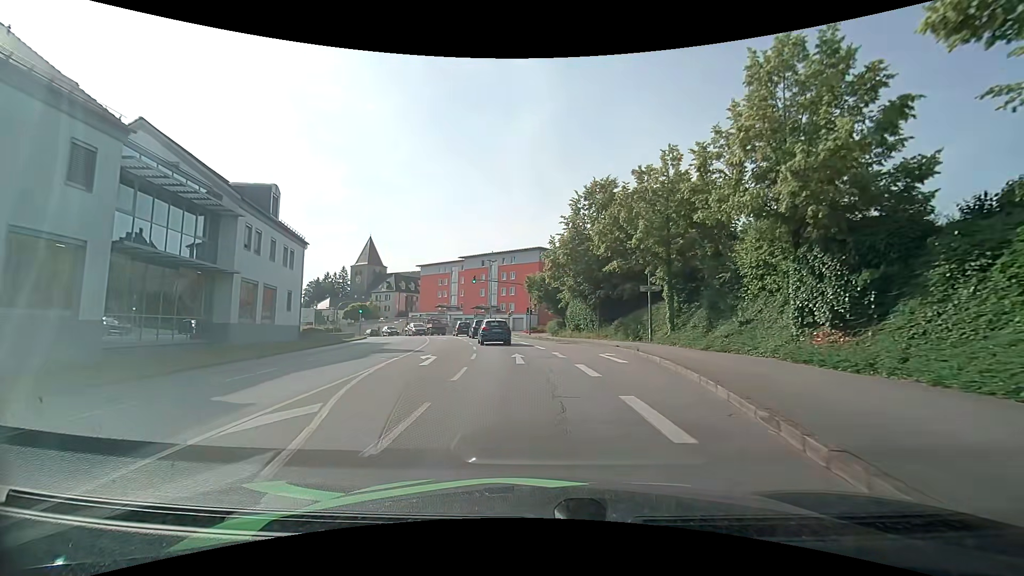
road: tertiary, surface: asphalt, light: Day
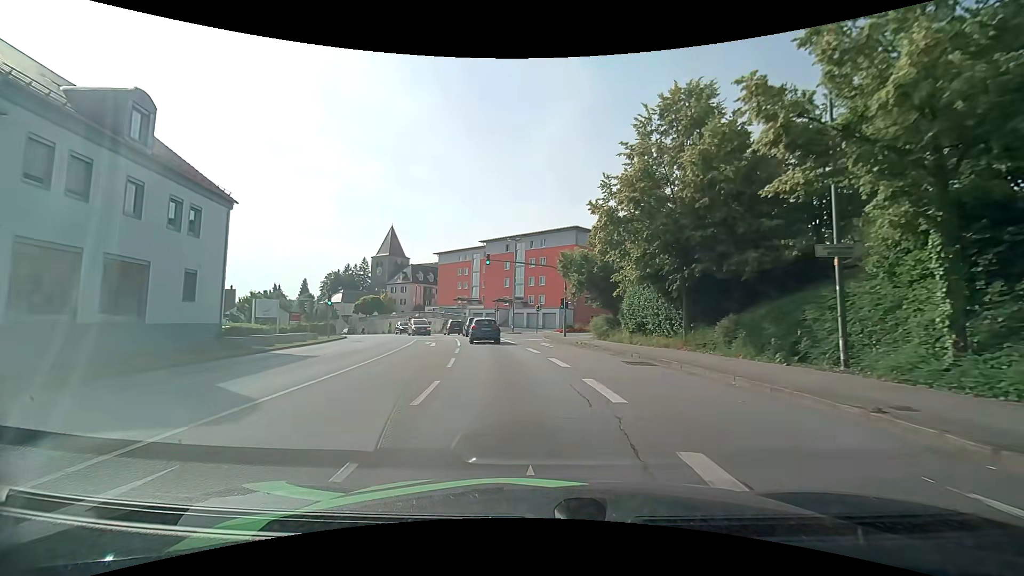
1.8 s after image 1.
(-0.2, +15.3) m; -3°
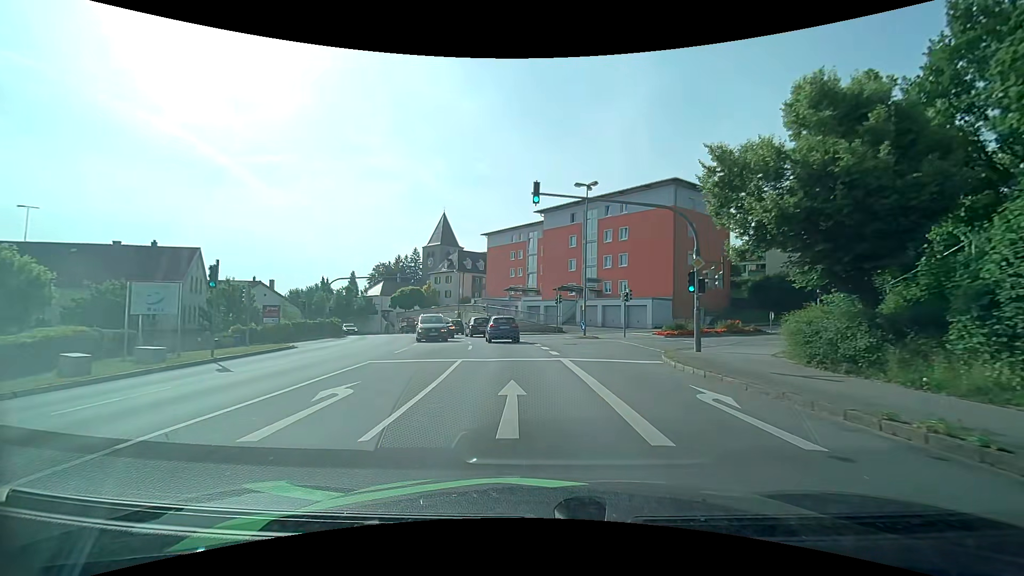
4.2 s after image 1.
(-1.3, +20.5) m; -8°
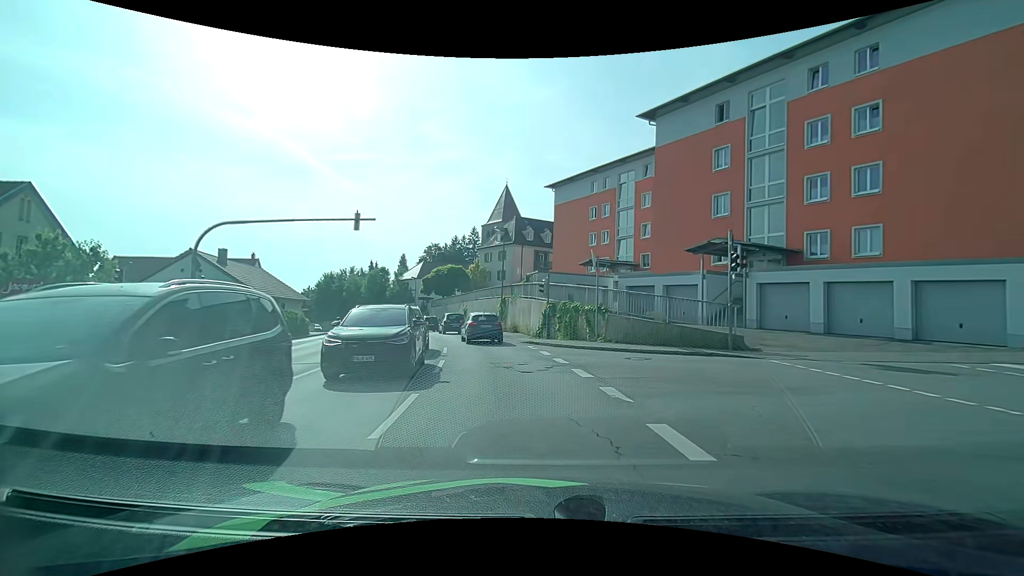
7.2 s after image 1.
(-1.8, +27.6) m; -8°
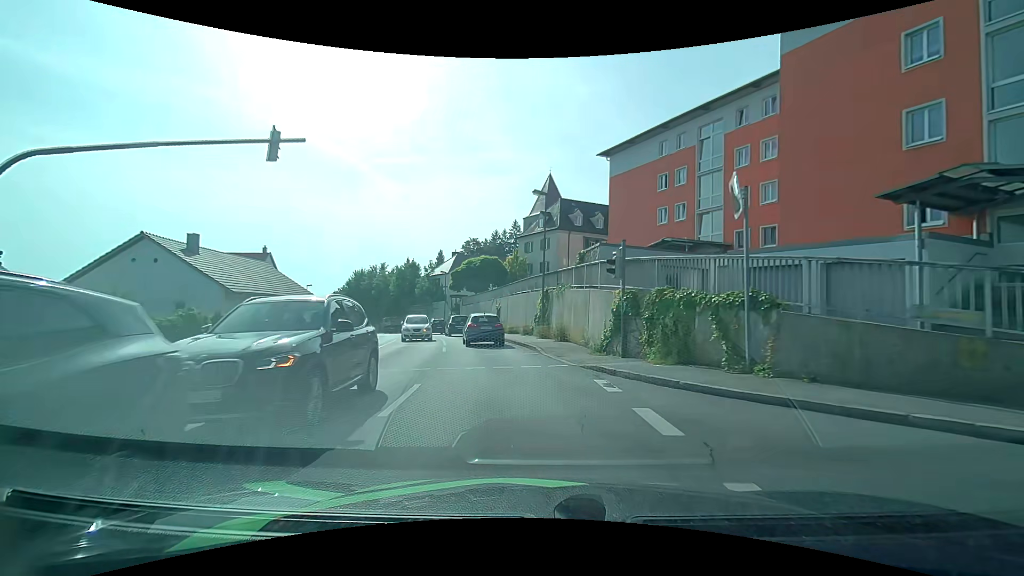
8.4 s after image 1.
(-0.4, +11.1) m; -4°
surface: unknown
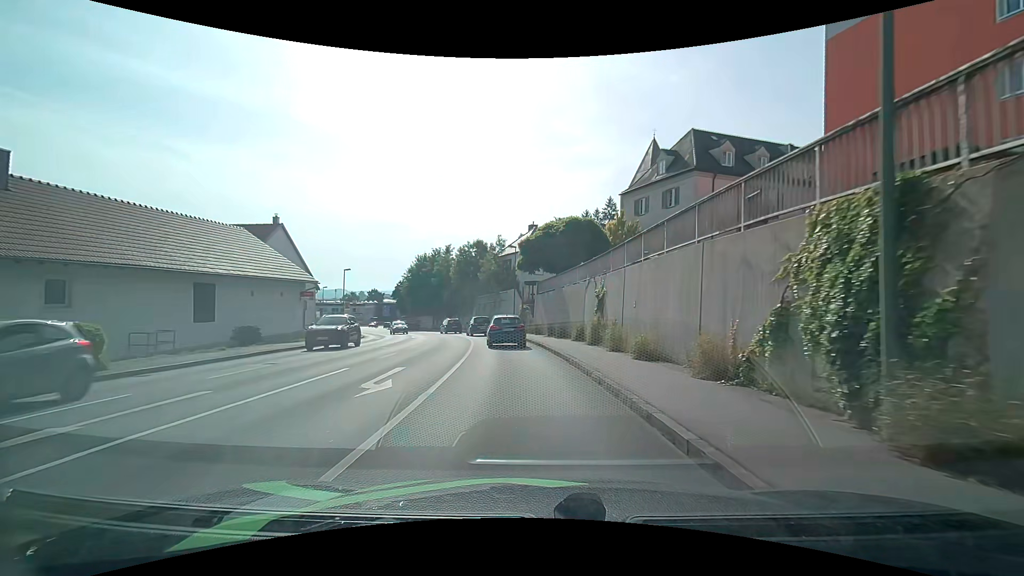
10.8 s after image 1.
(-2.1, +21.2) m; -10°
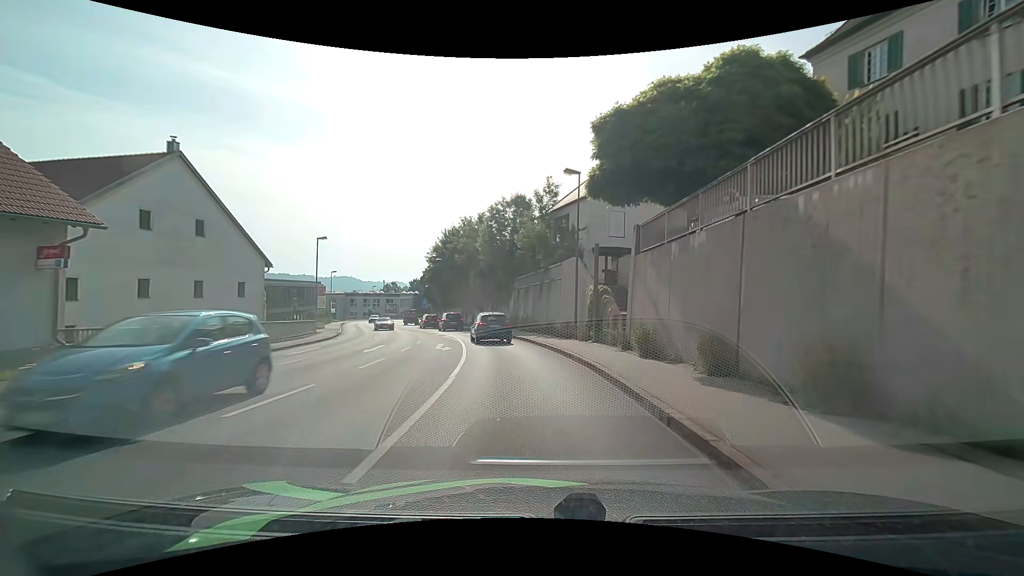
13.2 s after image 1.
(-1.4, +22.2) m; -7°
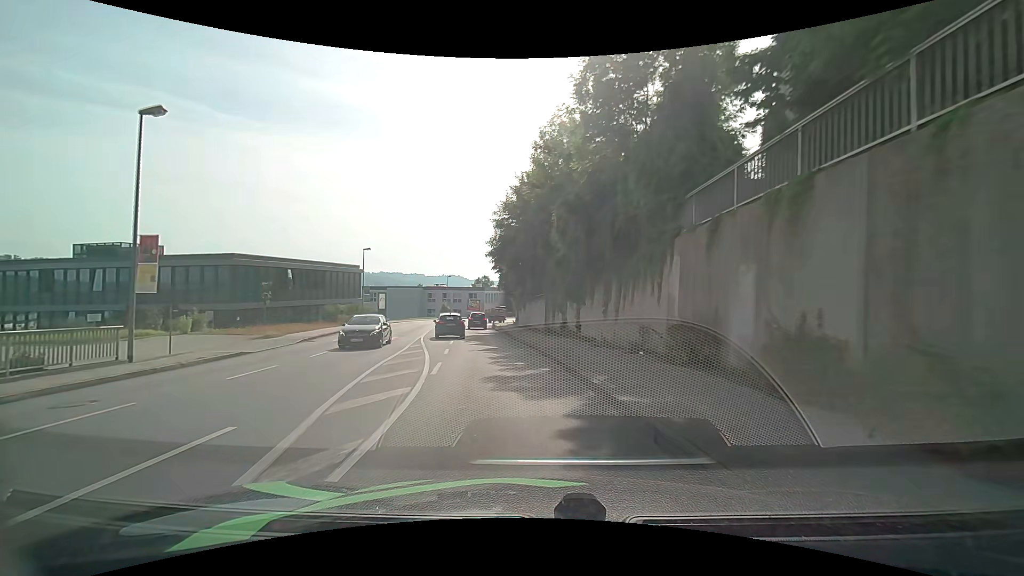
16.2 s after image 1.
(-2.6, +28.3) m; -12°
(0, +10) (-2, +20) (-4, +30) (-6, +39) (-8, +49) (-9, +59) (-10, +69) (-10, +79) (-9, +89) (-6, +99) m
